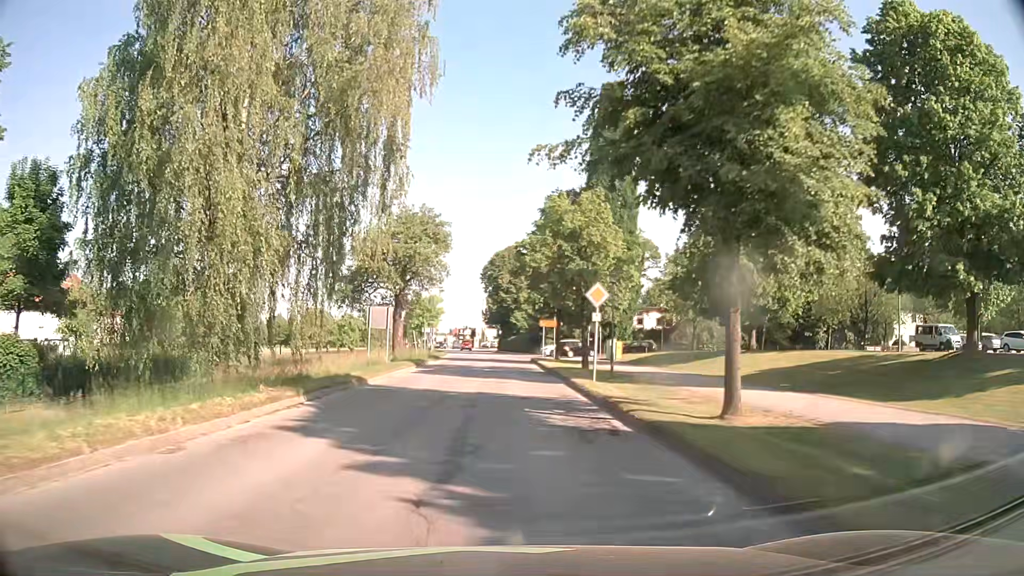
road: secondary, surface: asphalt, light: Day
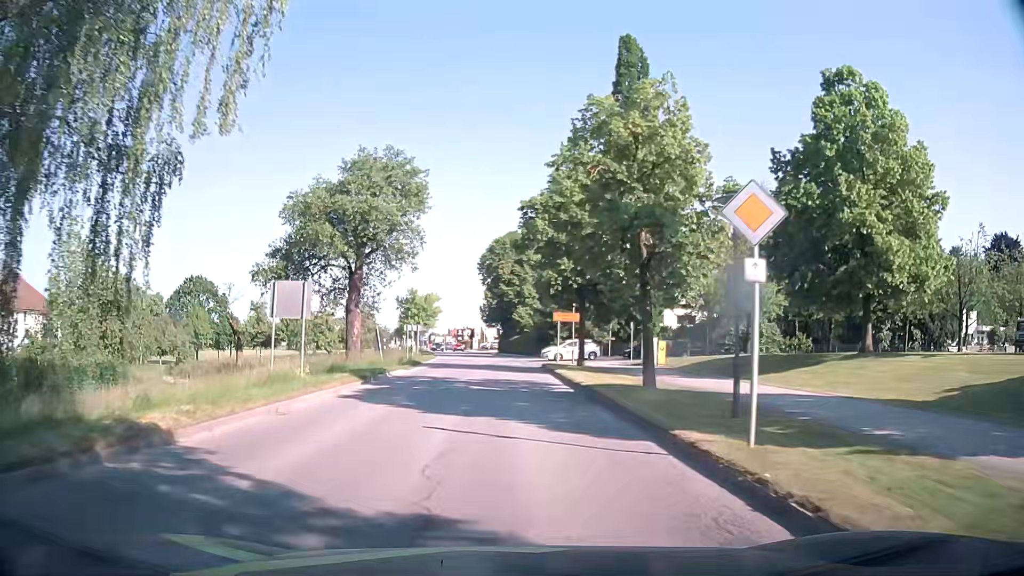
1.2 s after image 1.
(0.0, +13.5) m; +1°
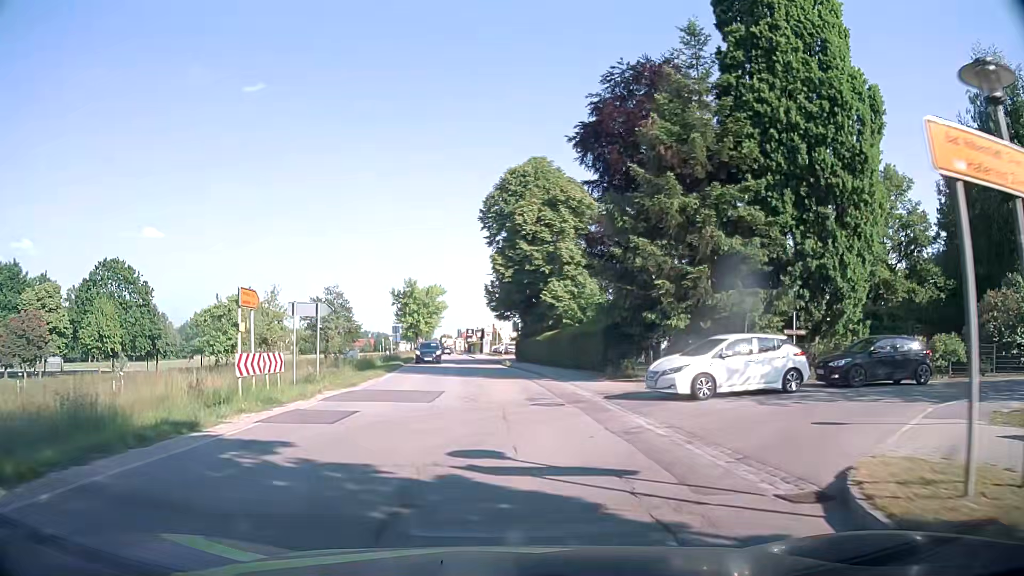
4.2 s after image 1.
(-0.6, +34.4) m; -2°
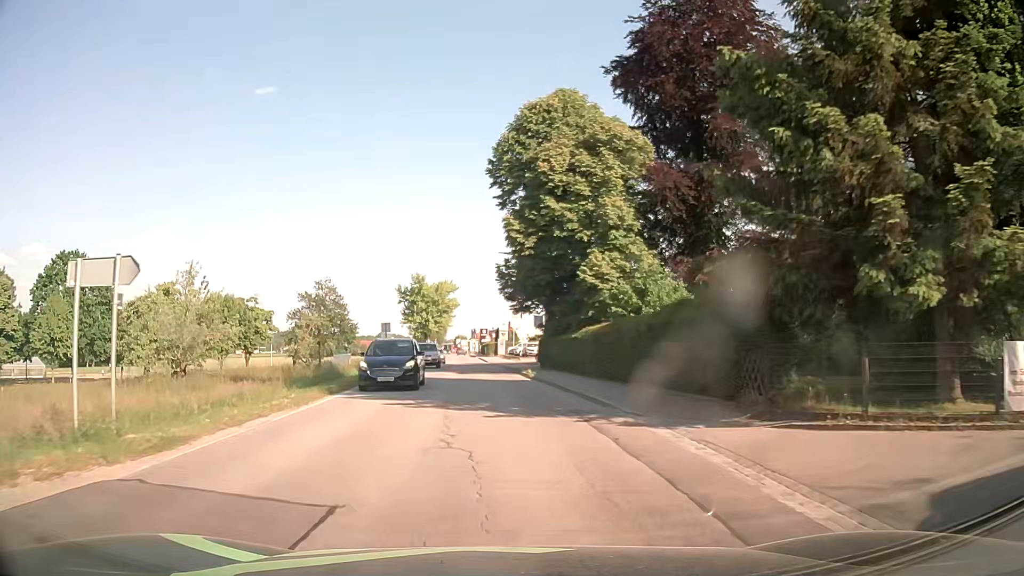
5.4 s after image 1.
(-0.2, +13.7) m; -2°
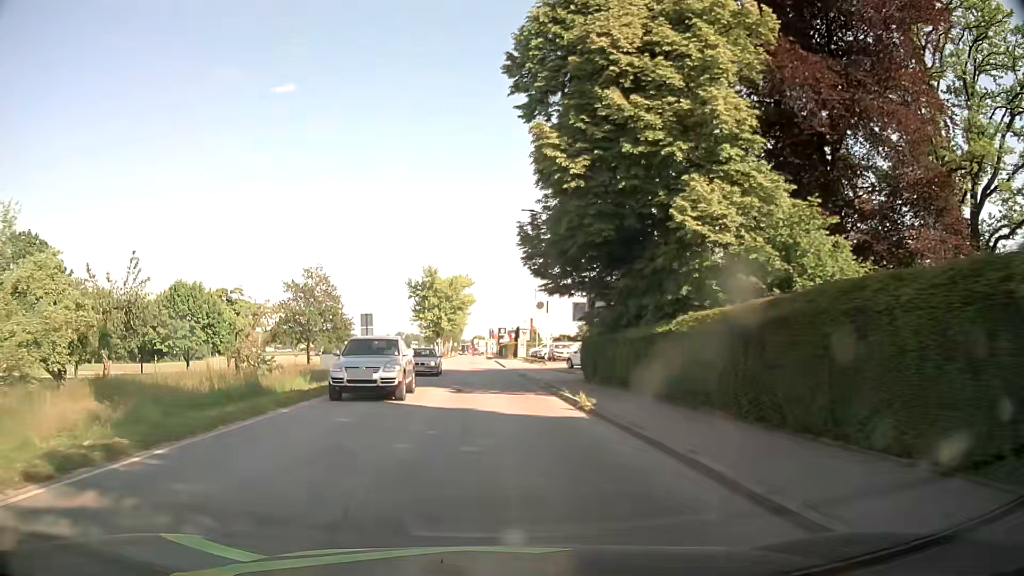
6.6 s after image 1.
(-0.2, +13.9) m; -2°
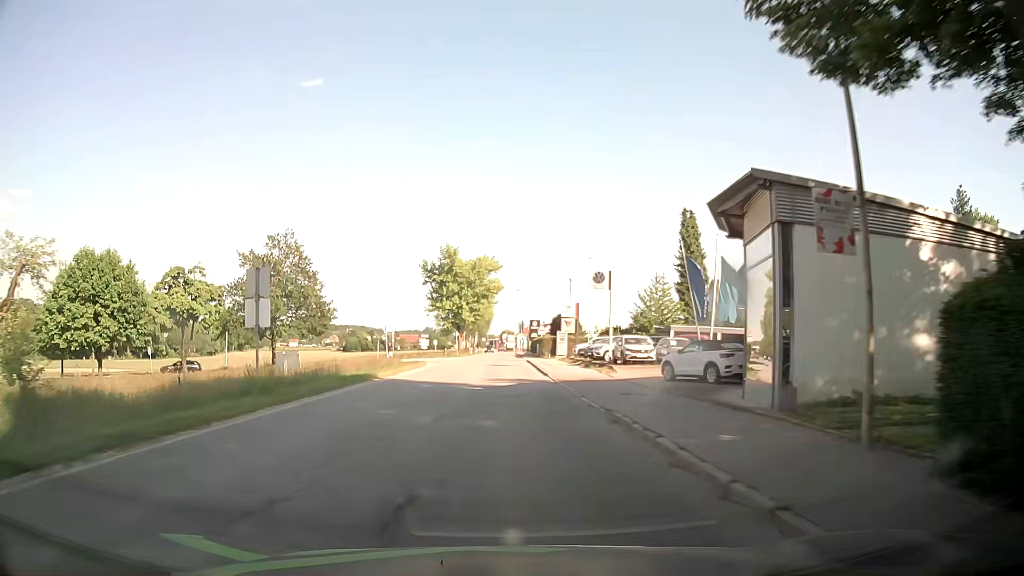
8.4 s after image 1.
(-0.5, +21.2) m; -3°
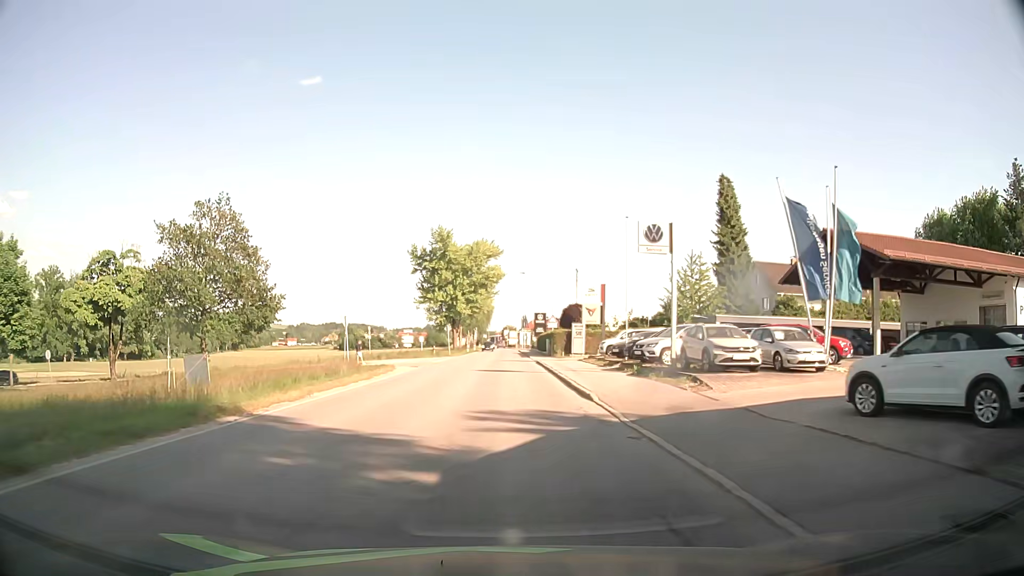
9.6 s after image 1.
(+0.2, +14.5) m; +1°
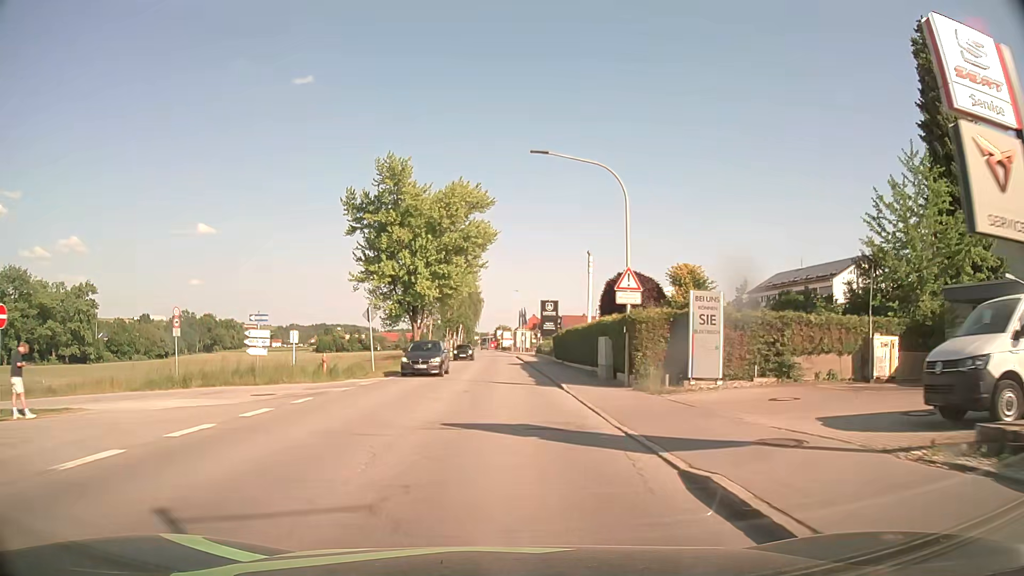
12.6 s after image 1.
(-0.2, +37.8) m; 0°
(0, +10) (0, +20) (0, +30) (0, +40) (-1, +50) (-1, +60) (-1, +70) (-1, +80) (-1, +90) (-1, +100) m
